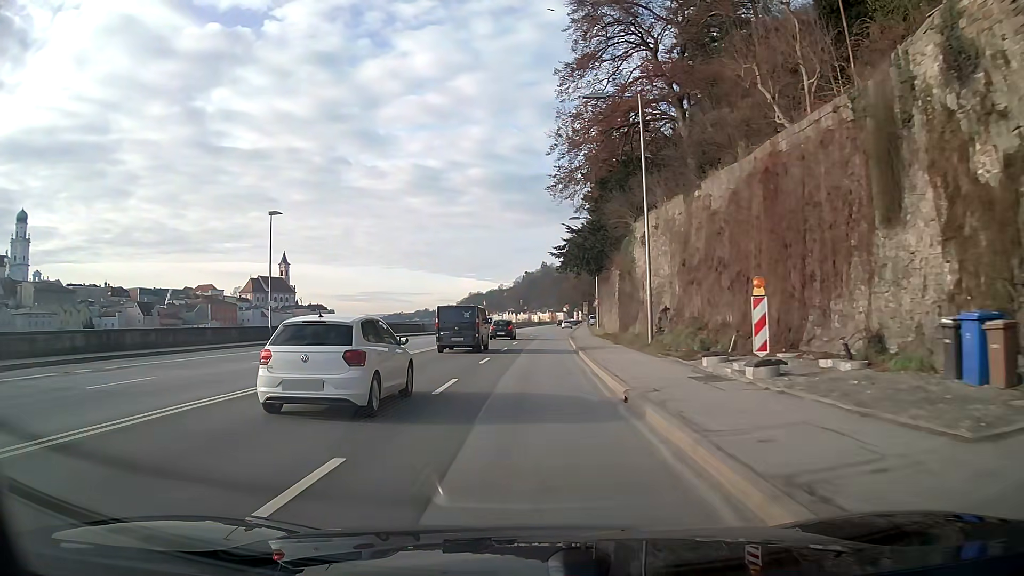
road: primary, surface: asphalt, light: Day
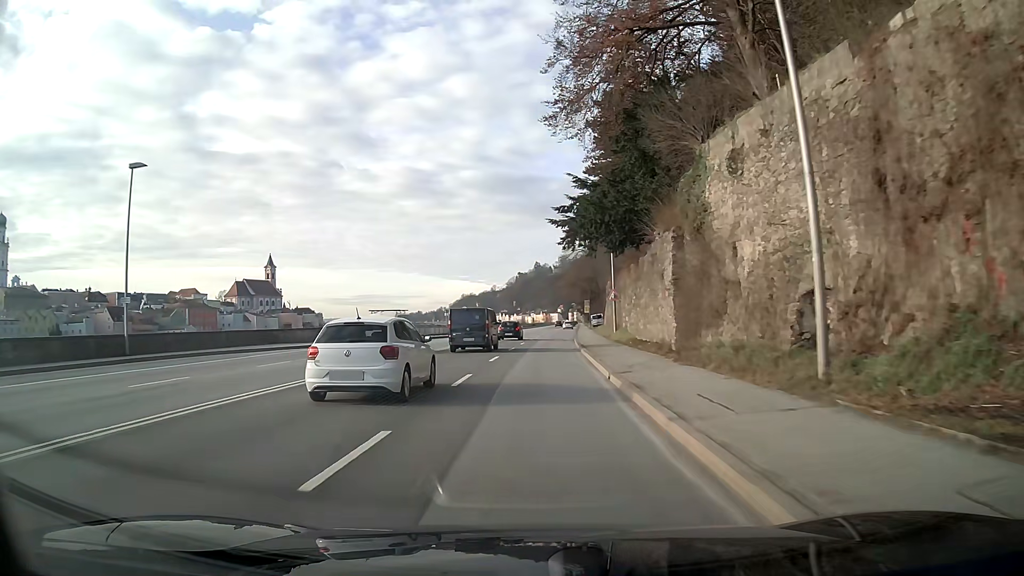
(+0.1, +16.3) m; +1°
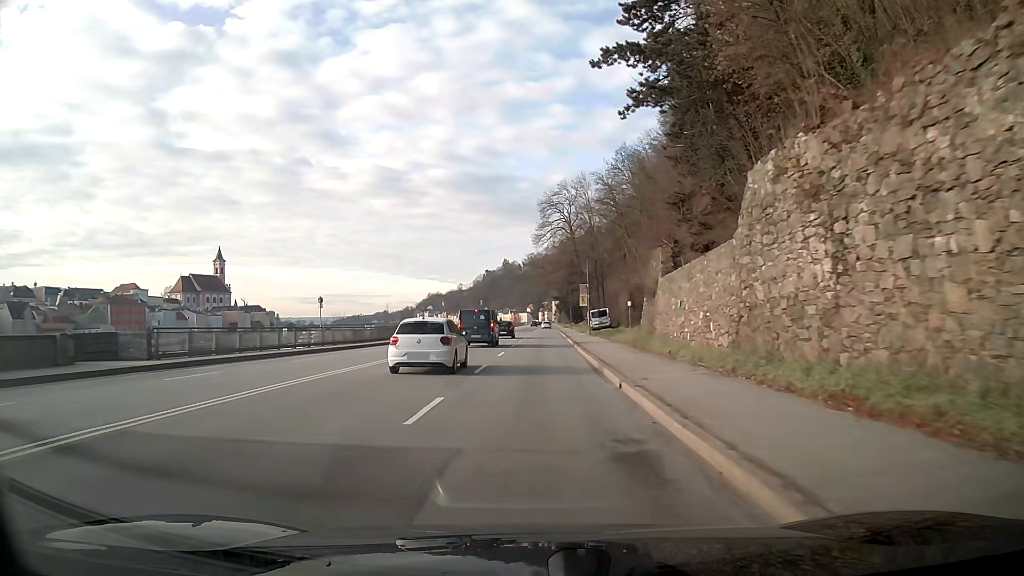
(+0.9, +41.3) m; +3°
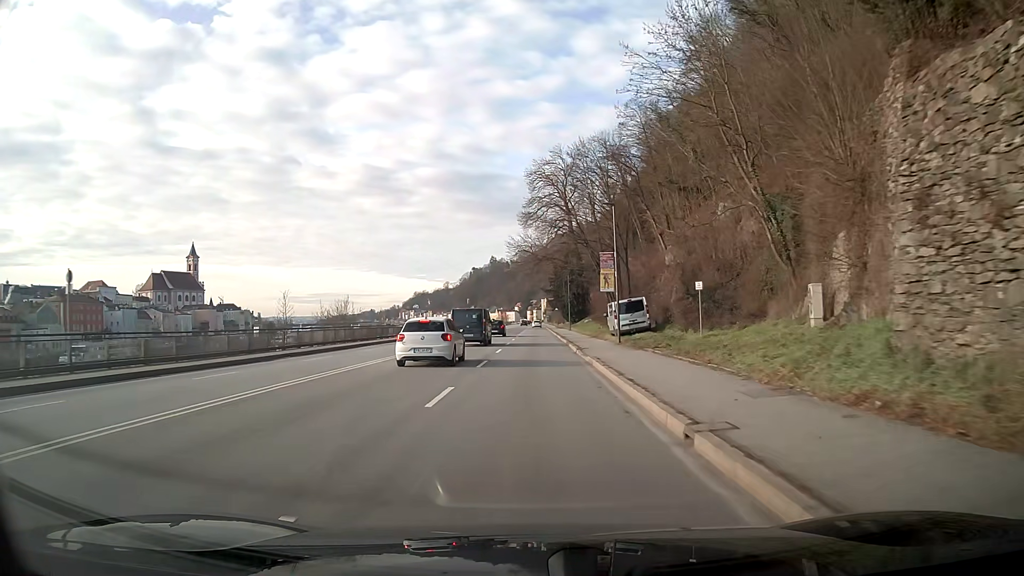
(+0.3, +25.4) m; +1°
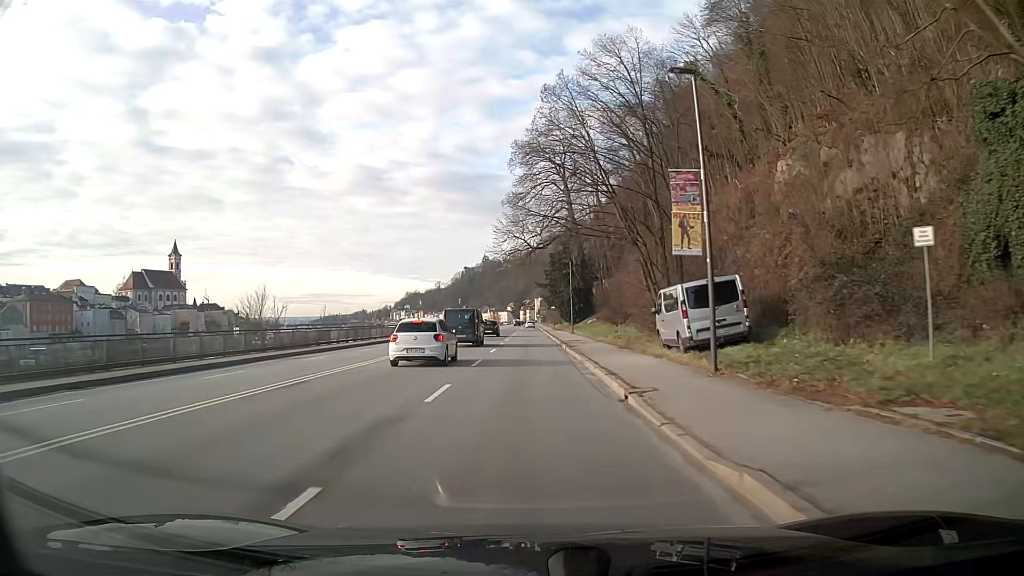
(+0.1, +17.2) m; 0°
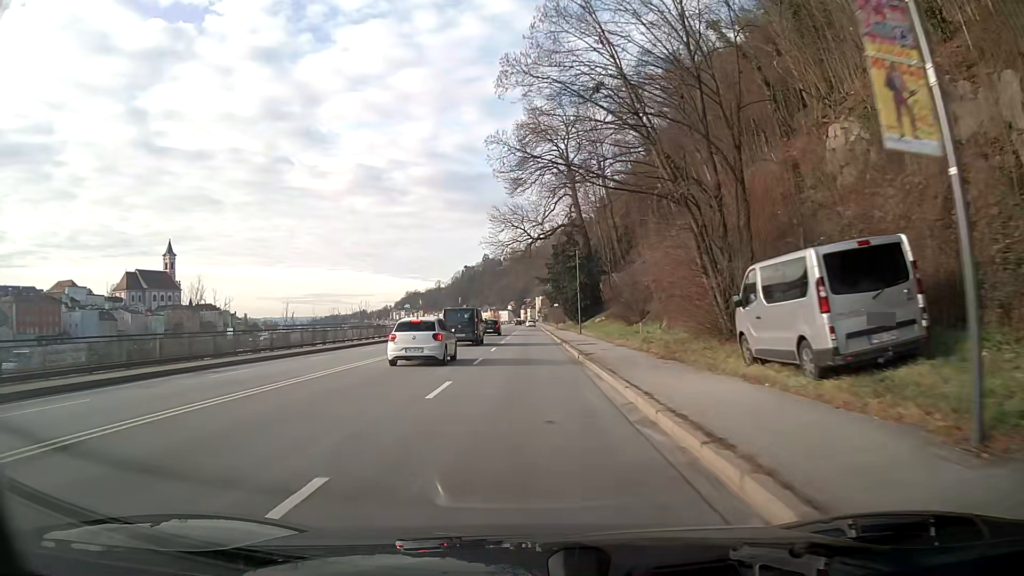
(0.0, +8.7) m; 0°
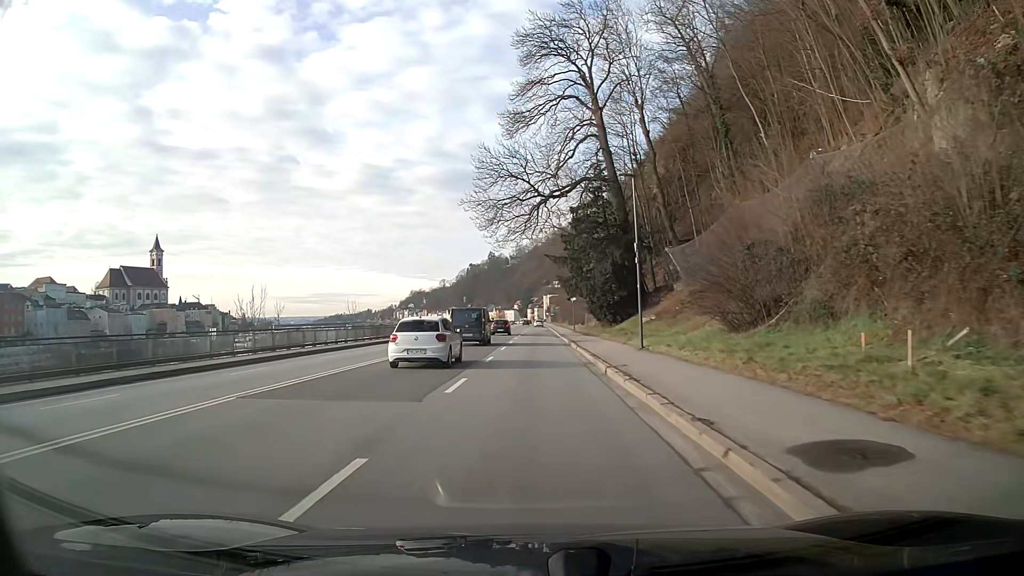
(-0.2, +26.2) m; -1°
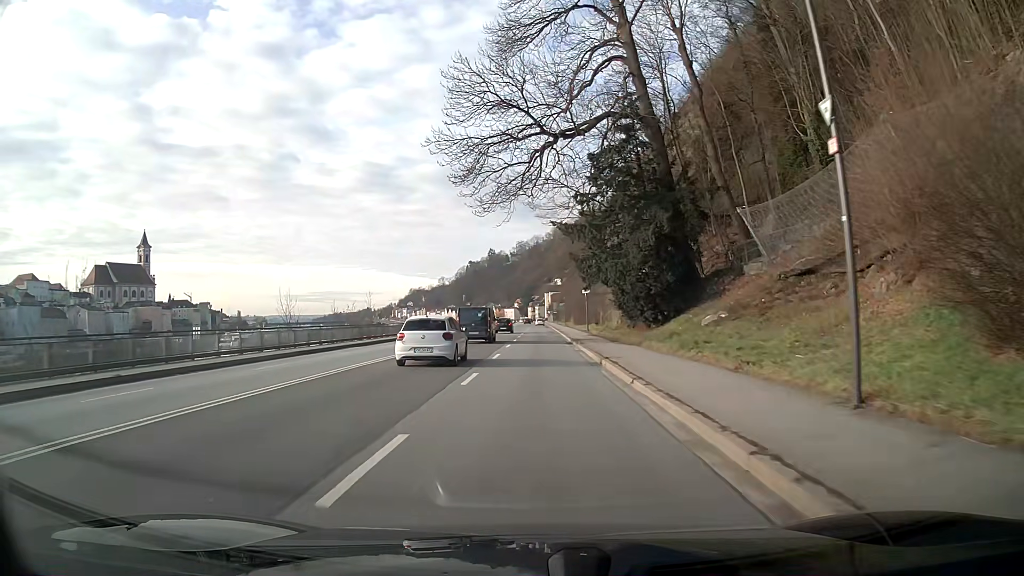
(0.0, +16.7) m; 0°
